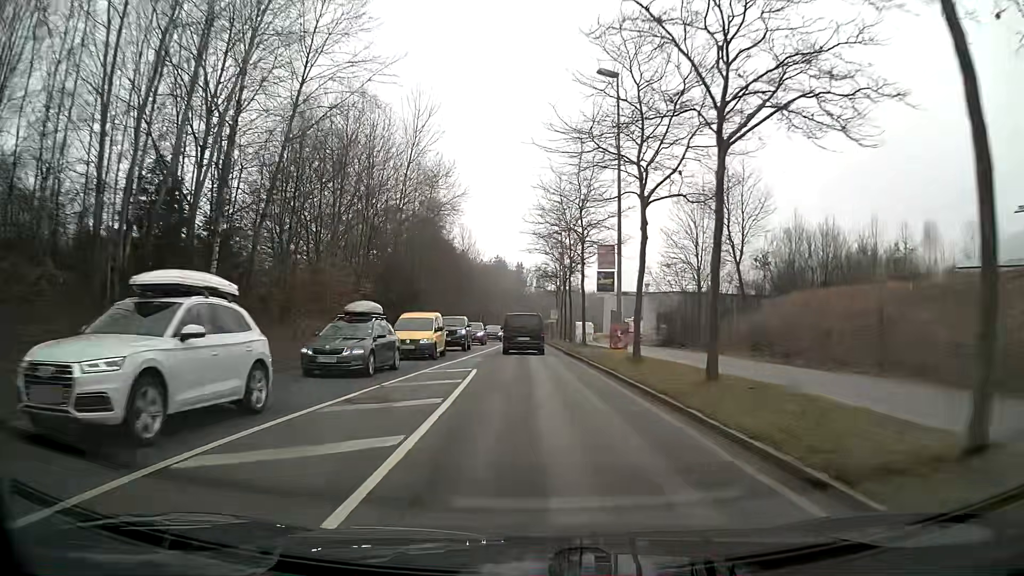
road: secondary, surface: asphalt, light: Day
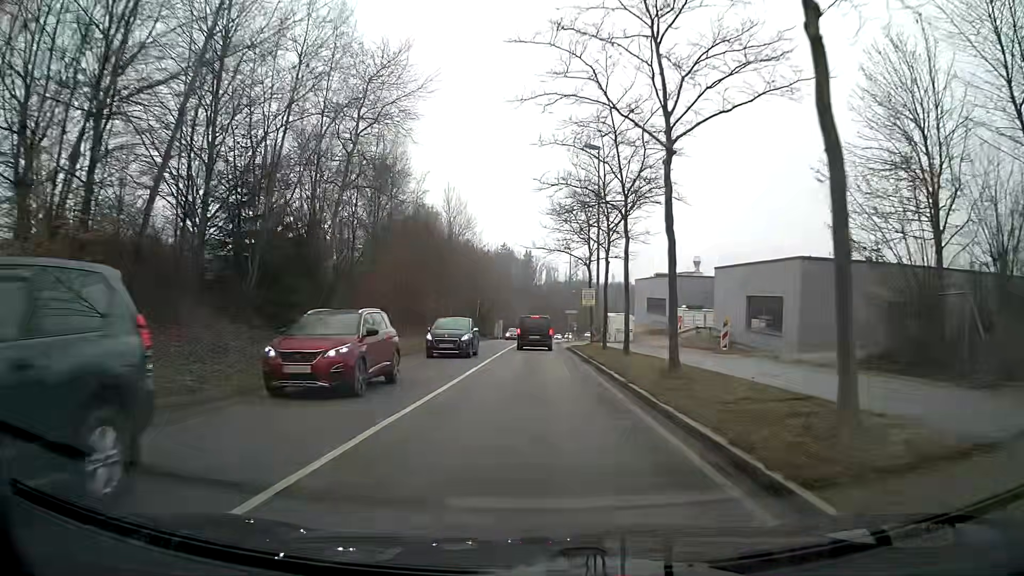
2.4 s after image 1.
(-0.1, +29.9) m; 0°
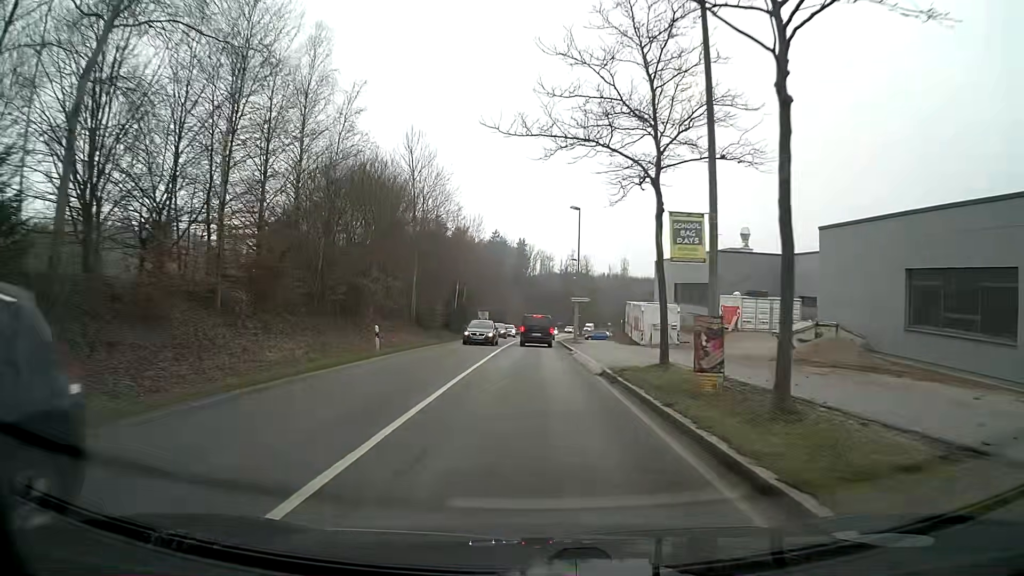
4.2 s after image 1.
(+0.1, +22.4) m; +1°
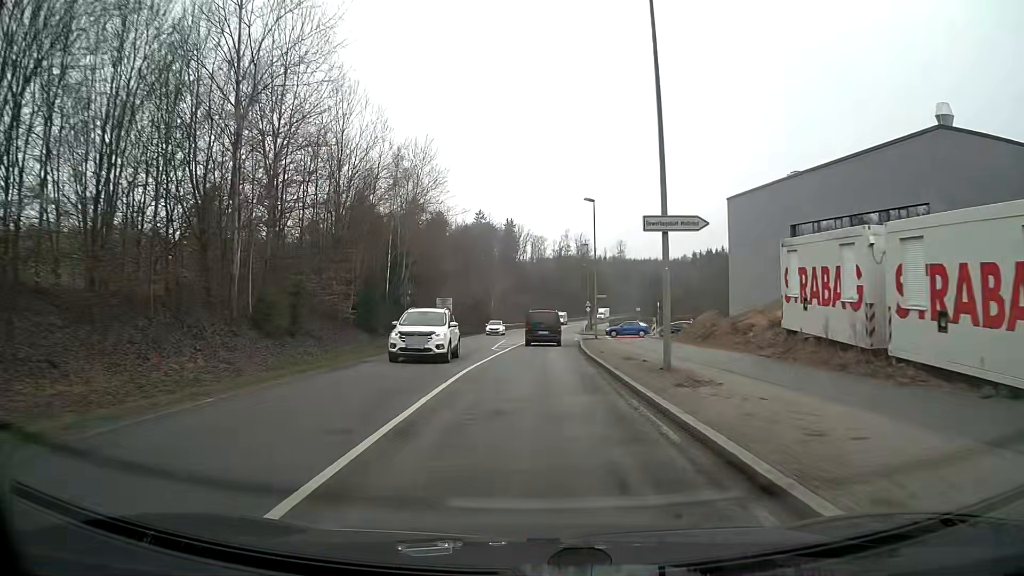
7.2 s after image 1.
(+0.1, +36.3) m; +1°
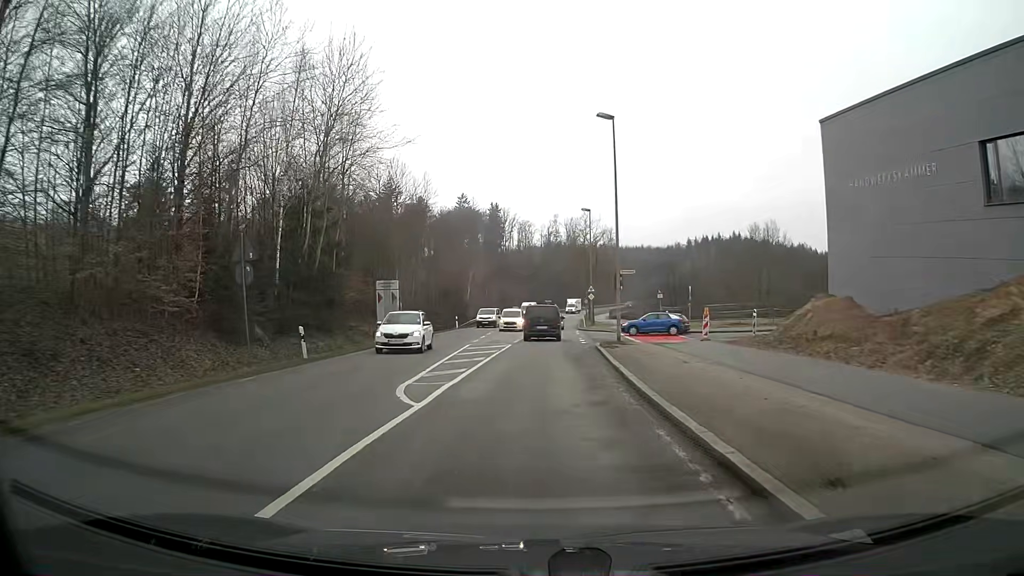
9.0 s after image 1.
(+0.2, +19.2) m; +1°
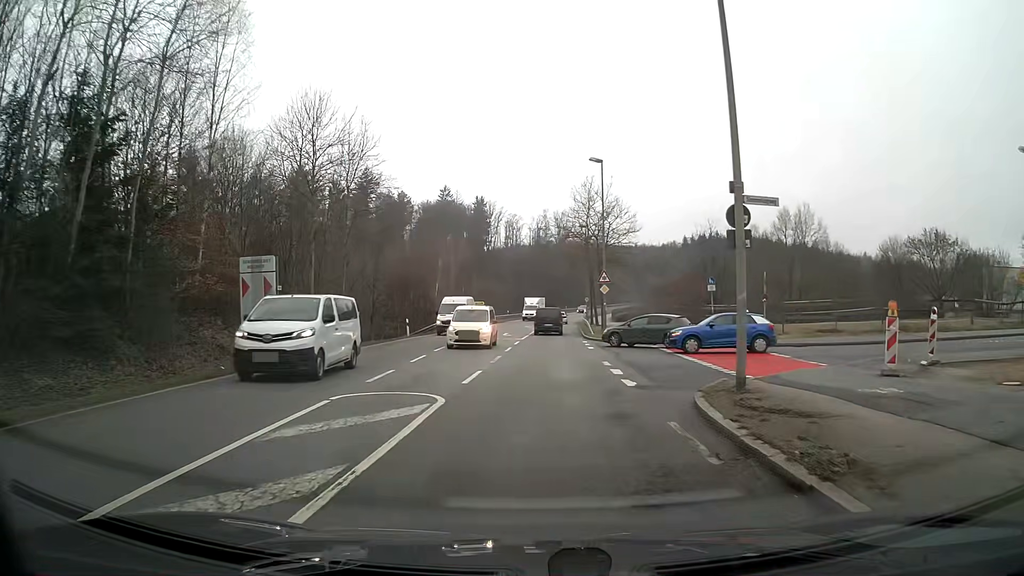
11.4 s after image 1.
(+0.1, +18.8) m; +1°
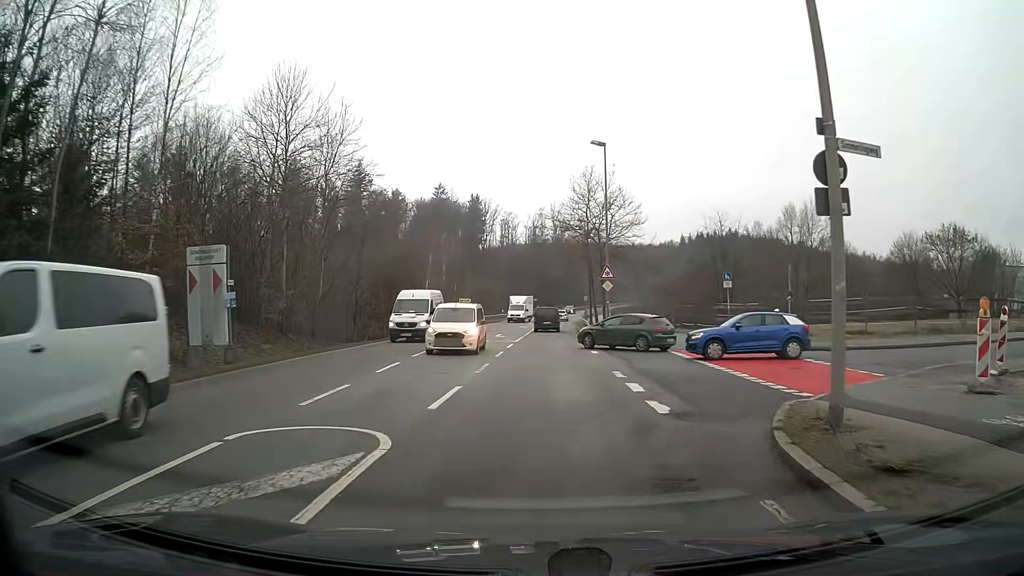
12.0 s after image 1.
(0.0, +3.7) m; +1°
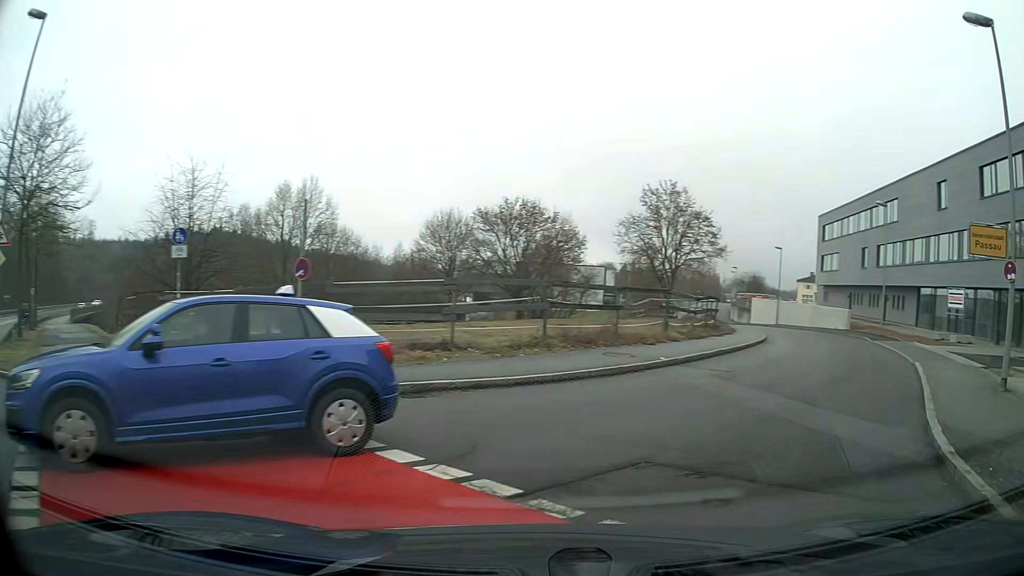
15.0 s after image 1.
(+4.8, +14.7) m; +49°
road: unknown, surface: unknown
